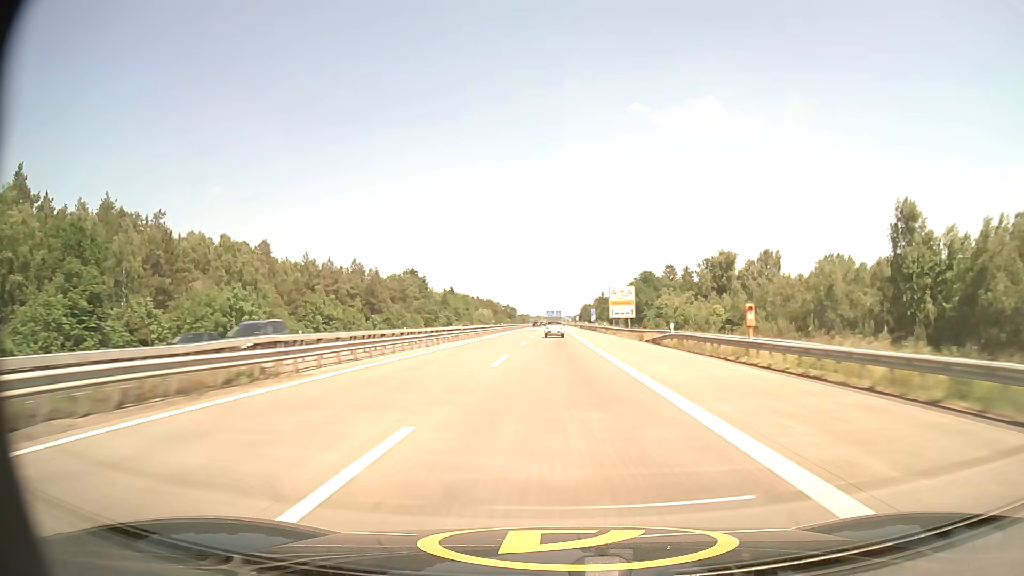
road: motorway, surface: asphalt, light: Day
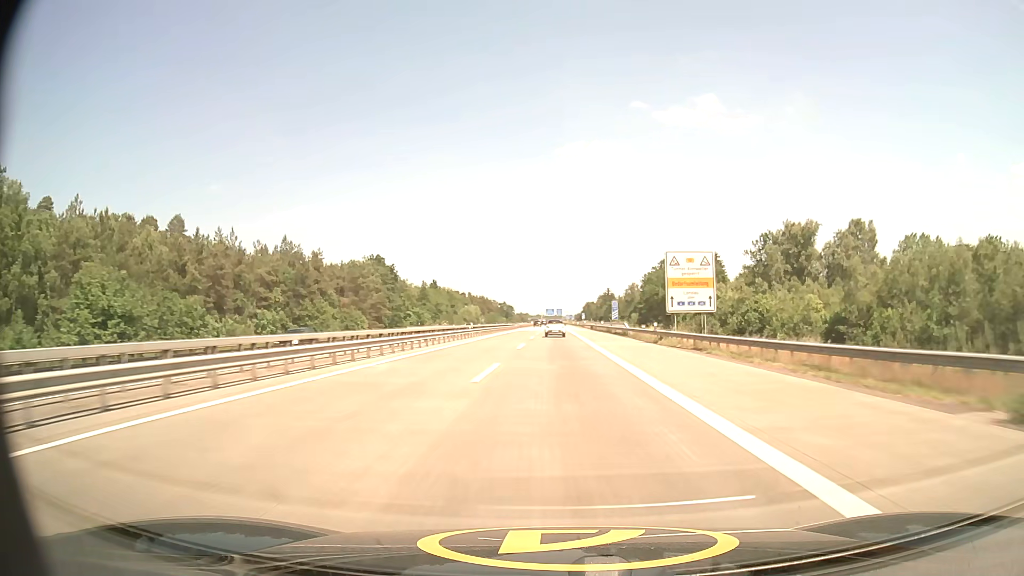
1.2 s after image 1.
(0.0, +41.0) m; 0°
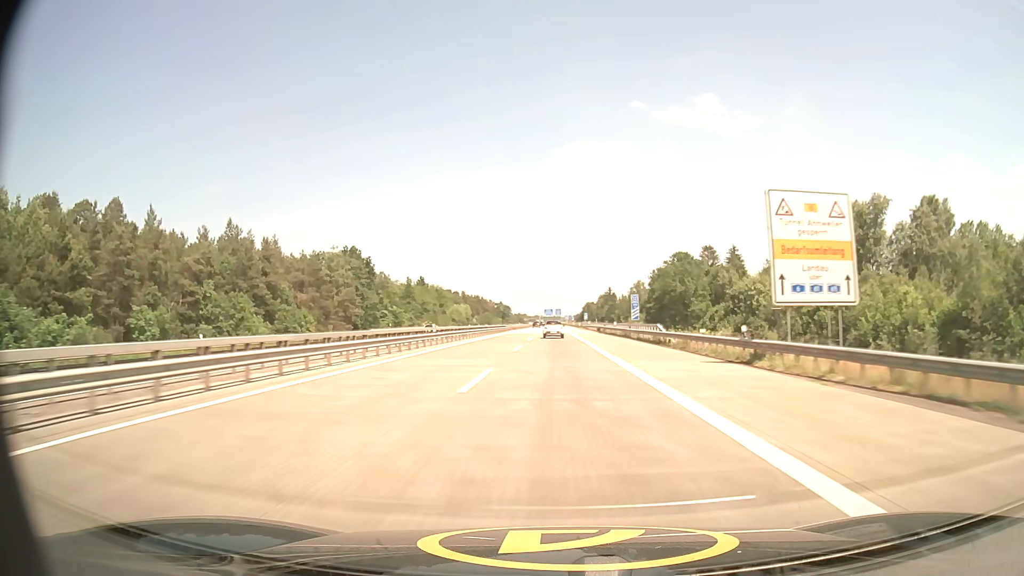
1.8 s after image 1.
(0.0, +20.3) m; 0°
(0, +10) (0, +20) (0, +30) (0, +40) (0, +50) (0, +60) (0, +70) (0, +80) (0, +90) (0, +100) m
